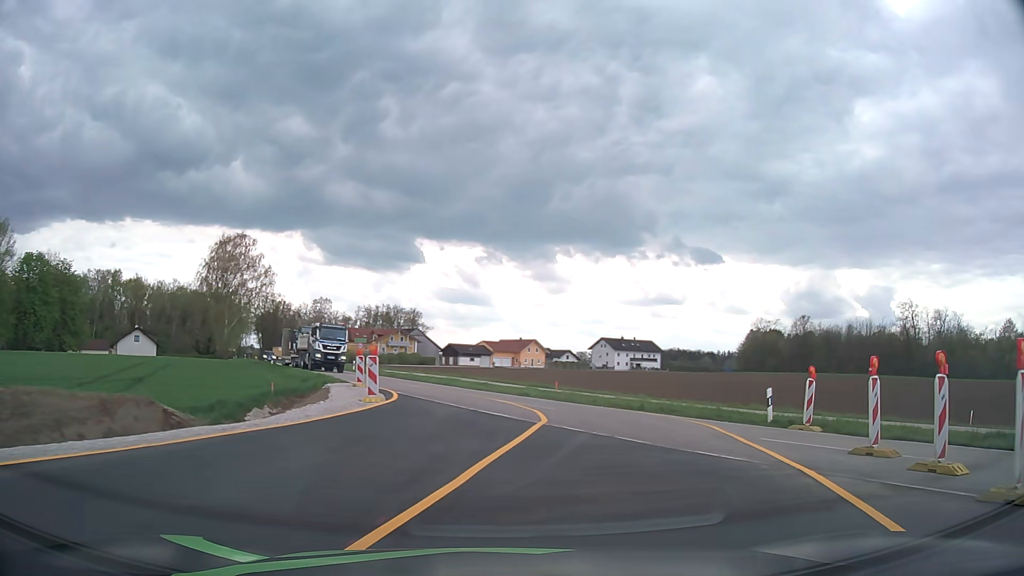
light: Day
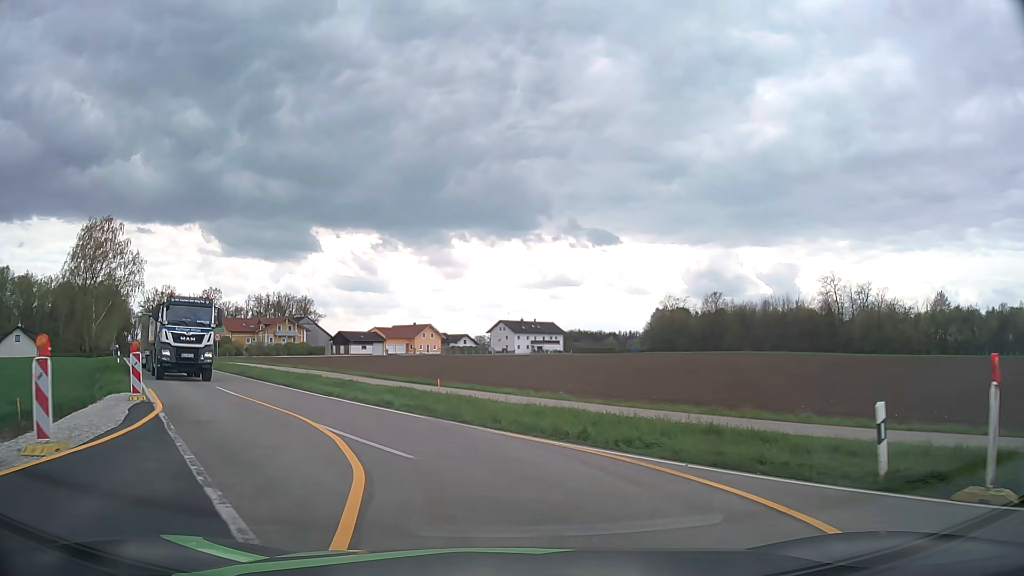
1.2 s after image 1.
(+1.2, +9.7) m; +10°
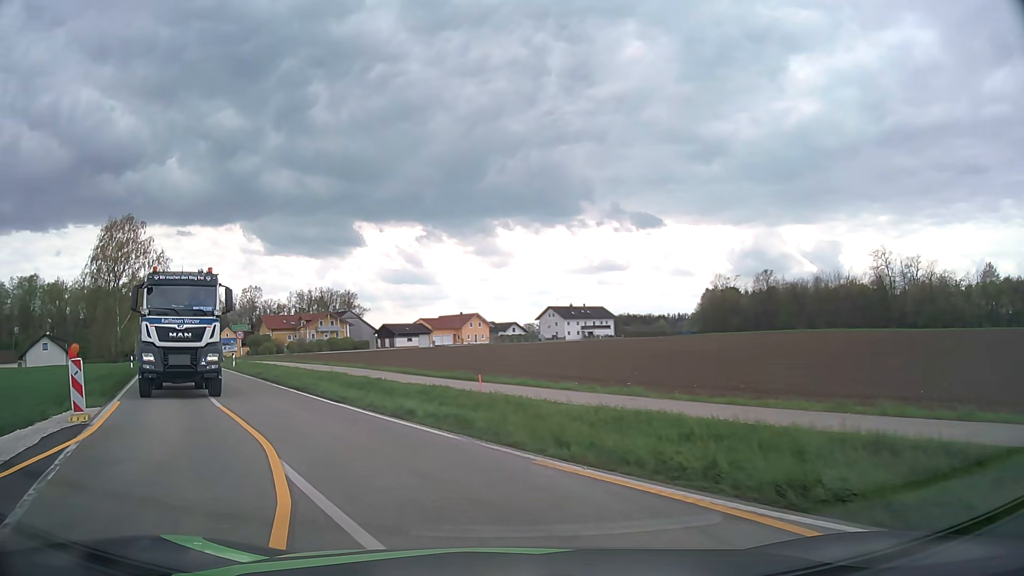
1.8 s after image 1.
(-0.1, +4.7) m; -4°
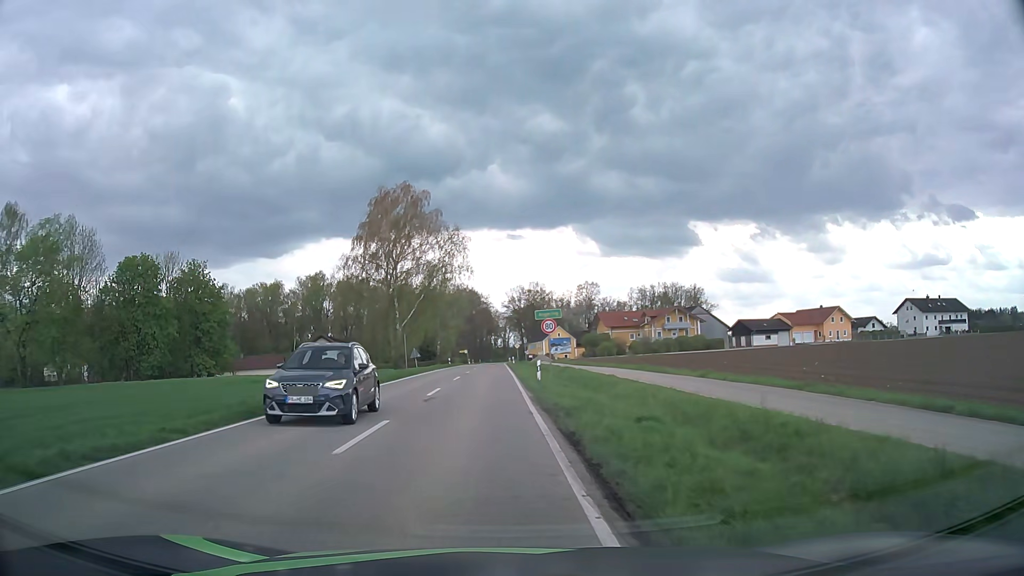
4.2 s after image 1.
(-5.8, +19.1) m; -29°
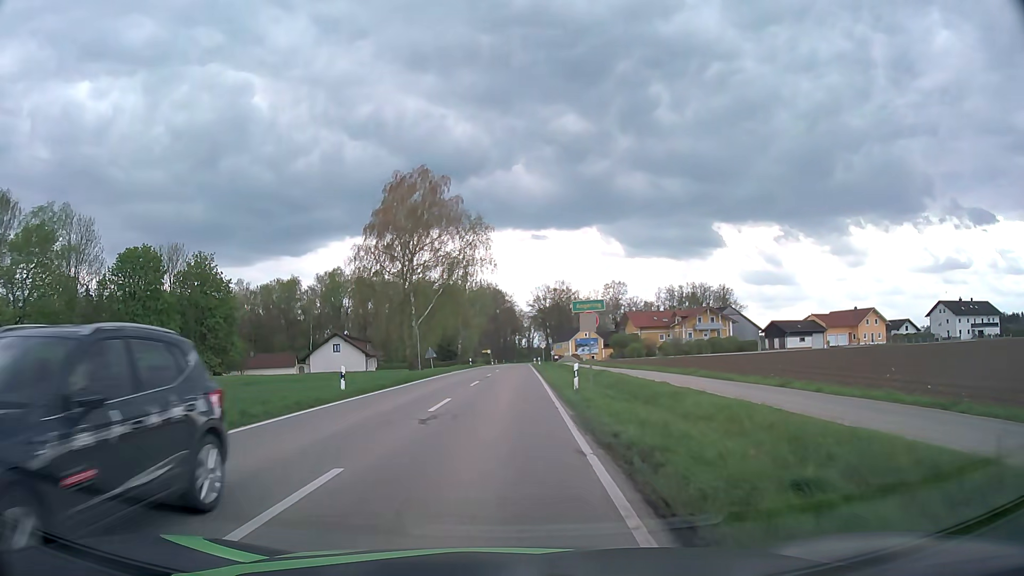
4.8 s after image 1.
(-0.1, +5.6) m; -2°
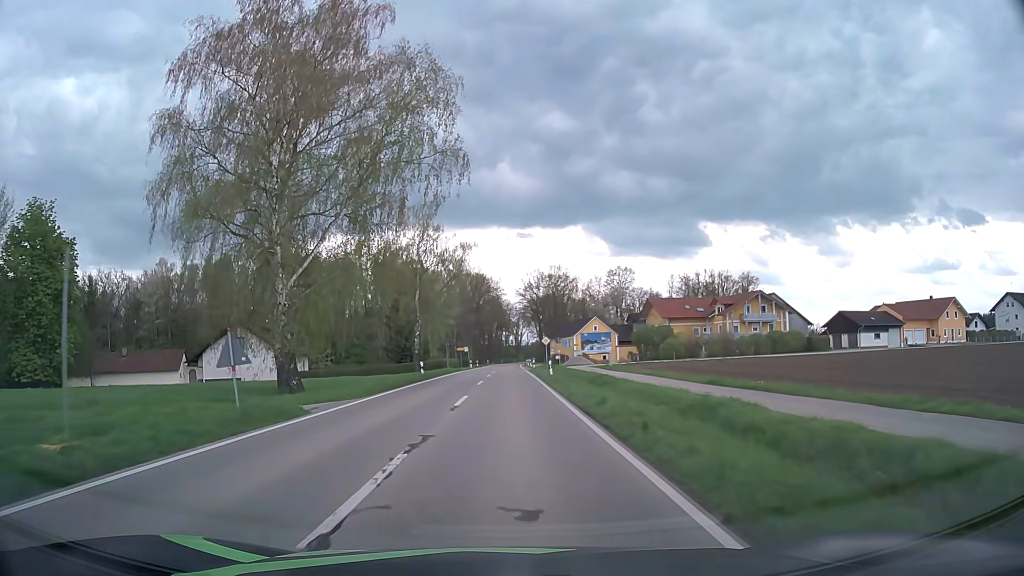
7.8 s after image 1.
(0.0, +34.3) m; +1°
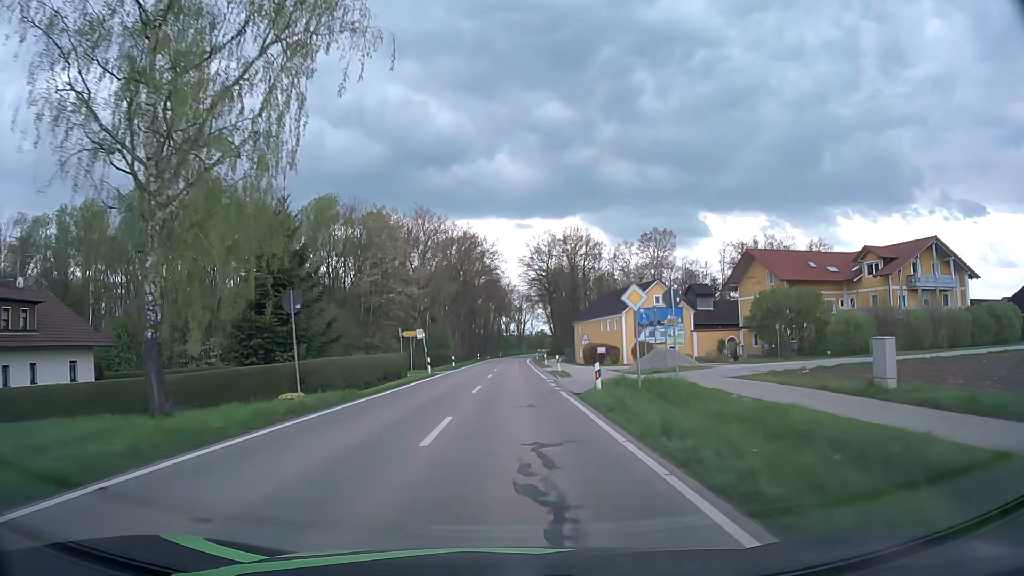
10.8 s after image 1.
(+0.1, +45.7) m; 0°
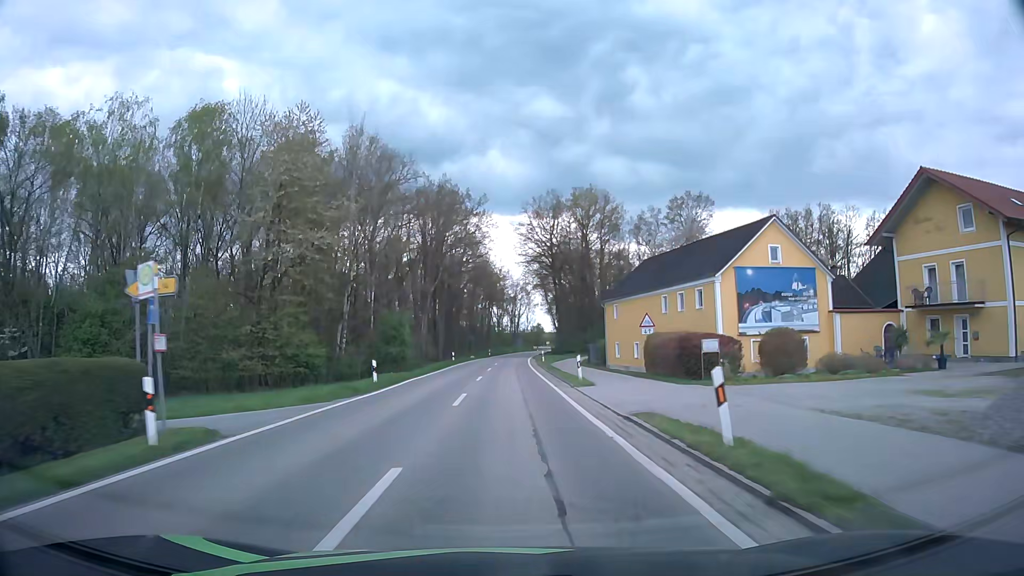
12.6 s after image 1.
(+0.2, +30.8) m; 0°
(0, +10) (0, +20) (0, +30) (0, +40) (0, +50) (+1, +60) (+1, +70) (+1, +80) (+2, +90) (+2, +100) m
